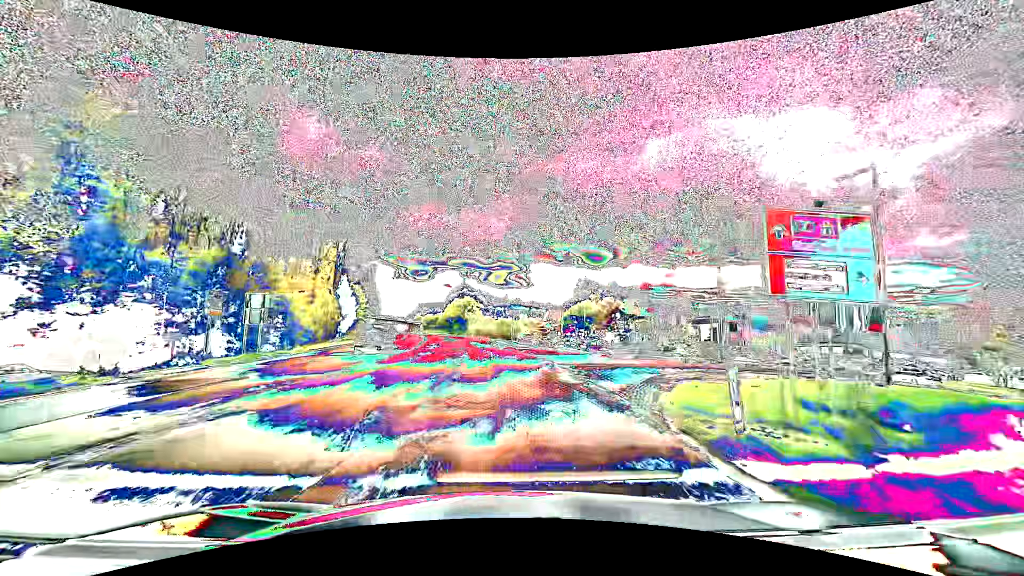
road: secondary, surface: asphalt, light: Day
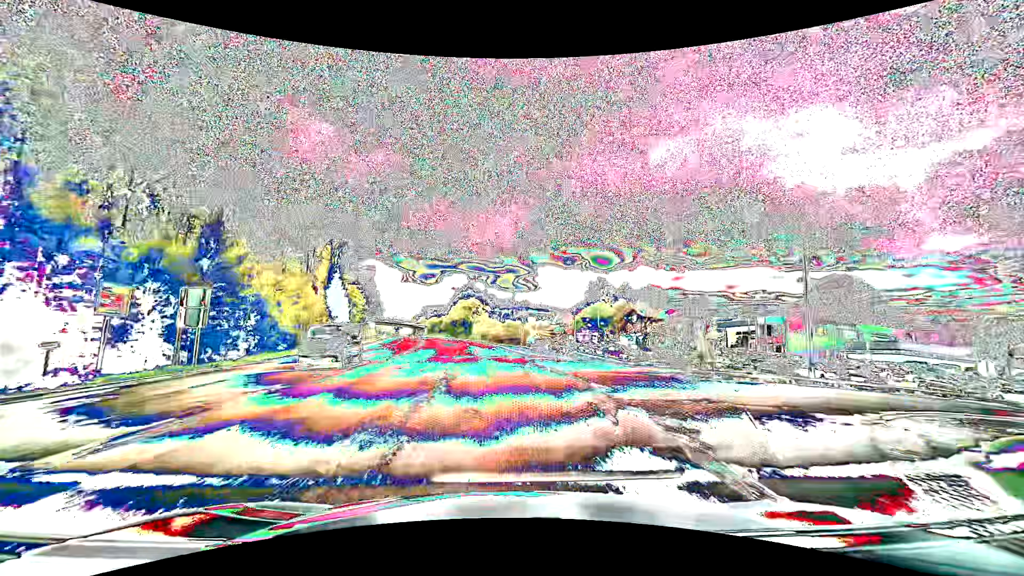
(-0.1, +9.2) m; -1°
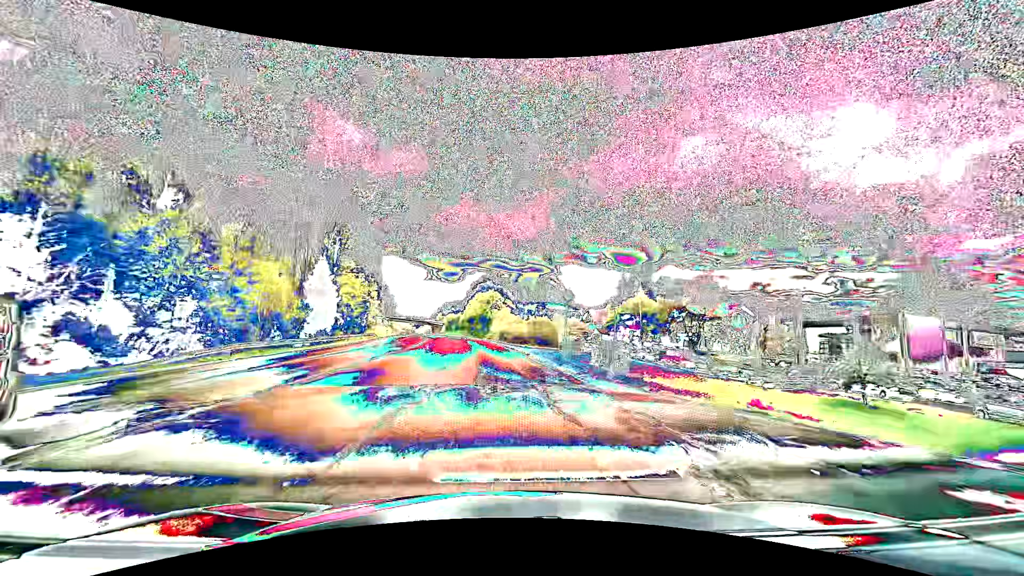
(-0.4, +18.3) m; -2°
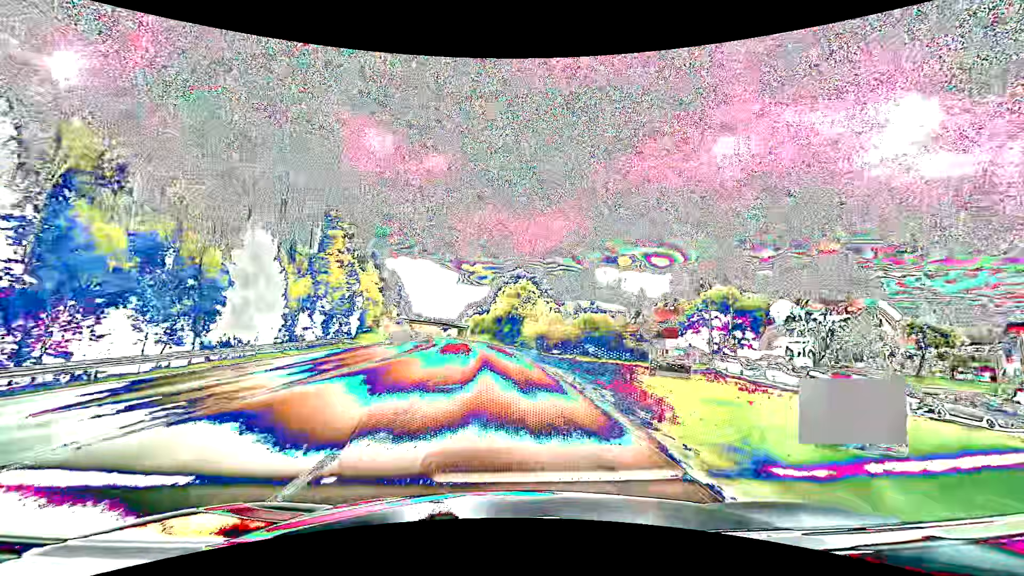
(-0.9, +27.4) m; -4°
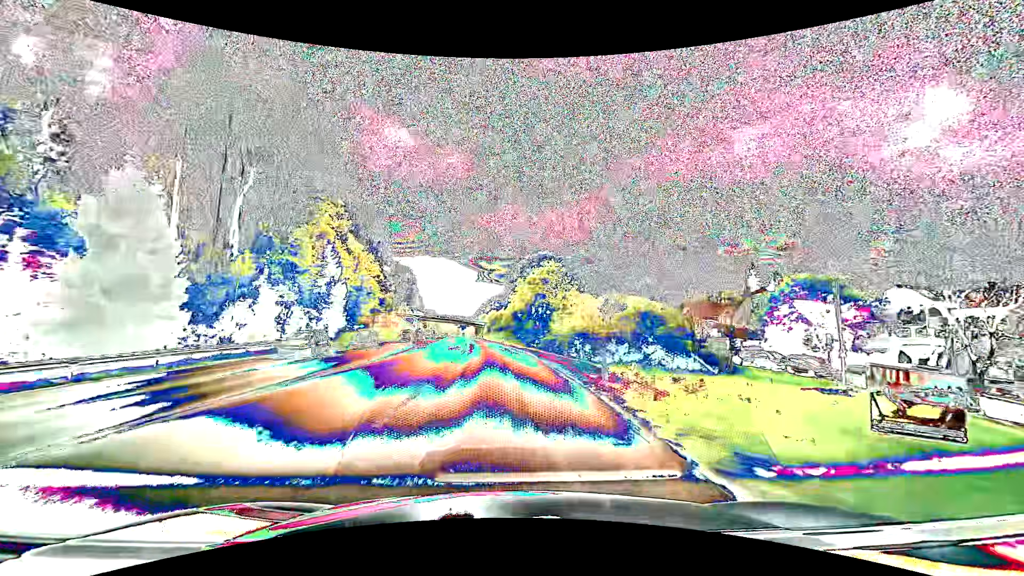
(-0.3, +18.3) m; -2°
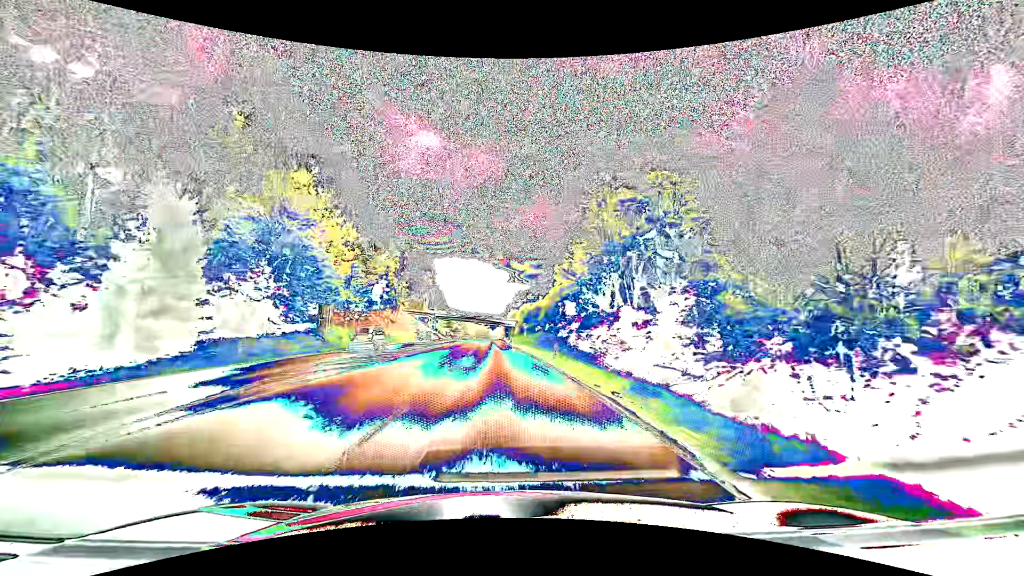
(-1.2, +36.6) m; -4°
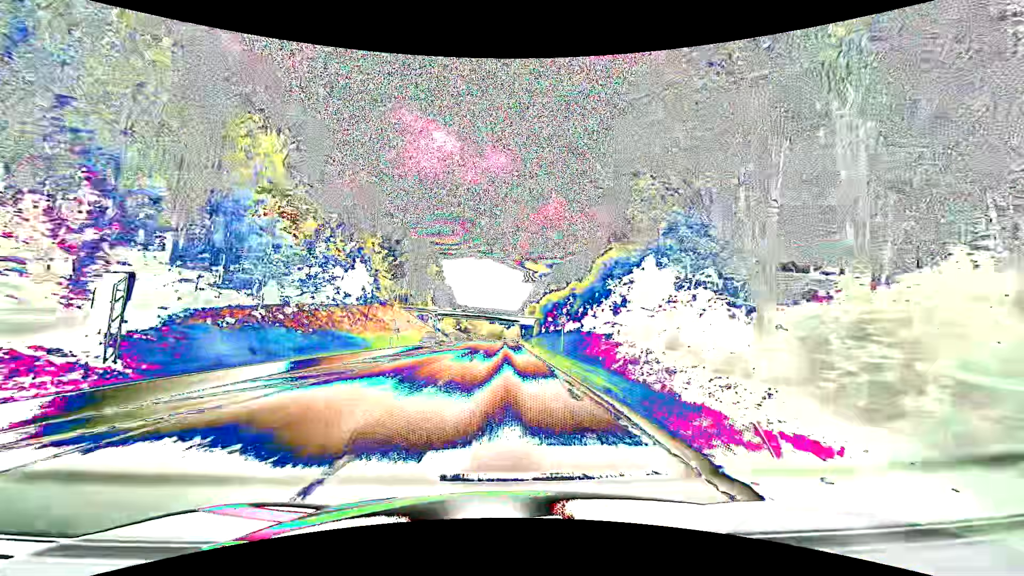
(-0.5, +27.7) m; -1°
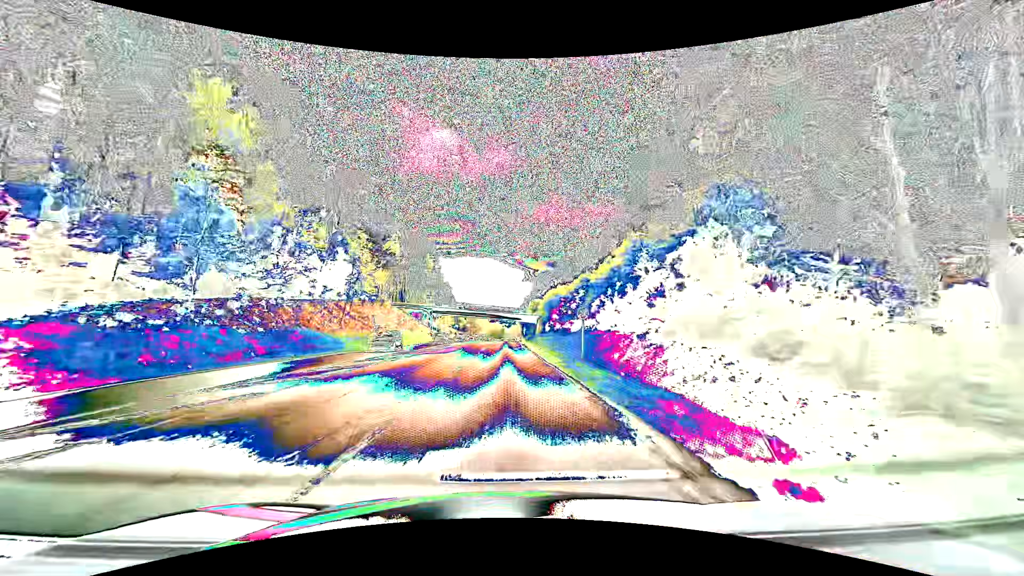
(-0.1, +9.0) m; 0°
(0, +10) (0, +20) (0, +30) (0, +40) (0, +50) (0, +60) (0, +70) (0, +80) (0, +90) (-1, +100) m
